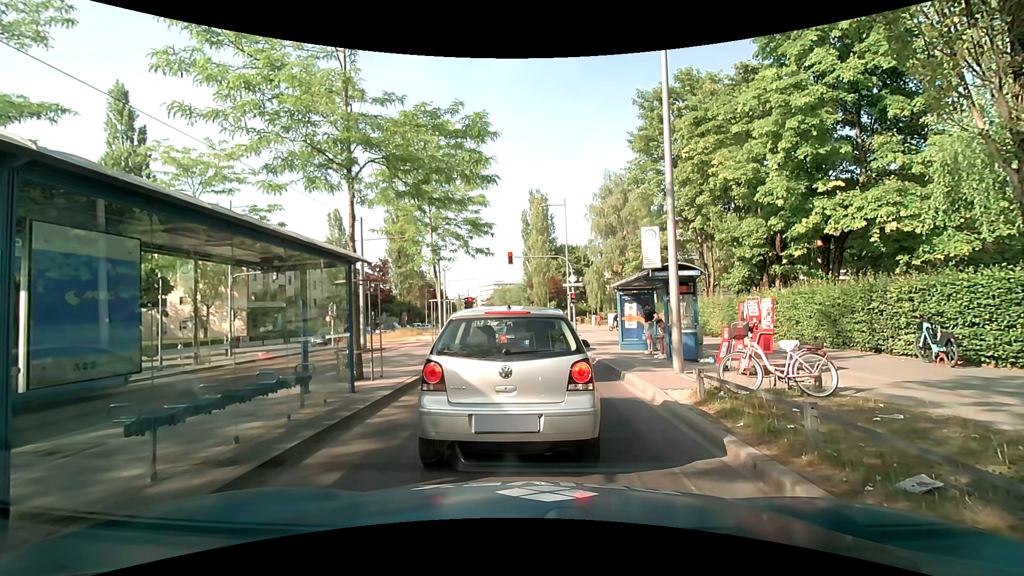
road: secondary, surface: asphalt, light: Day
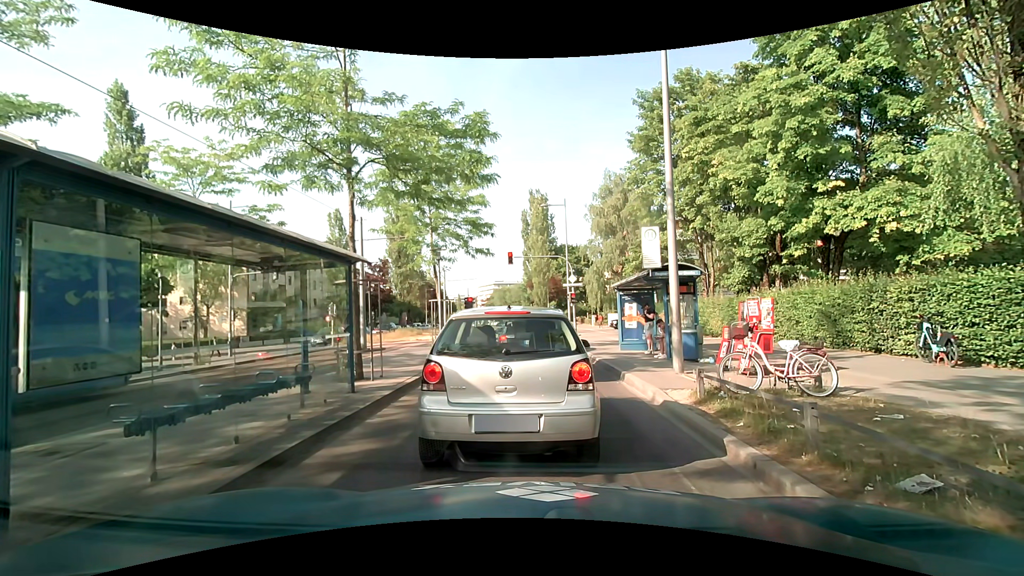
(0.0, 0.0) m; 0°
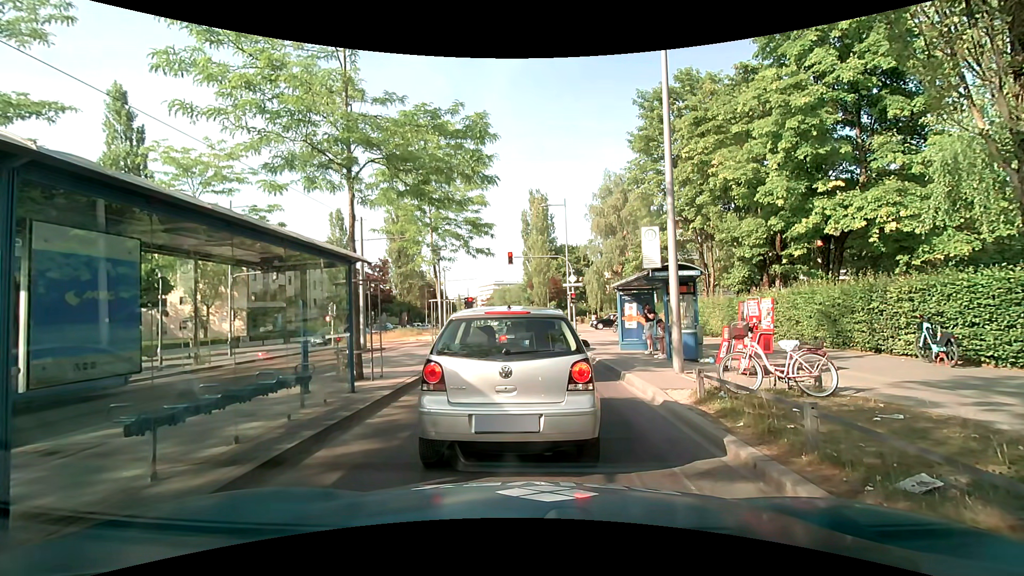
(0.0, 0.0) m; 0°
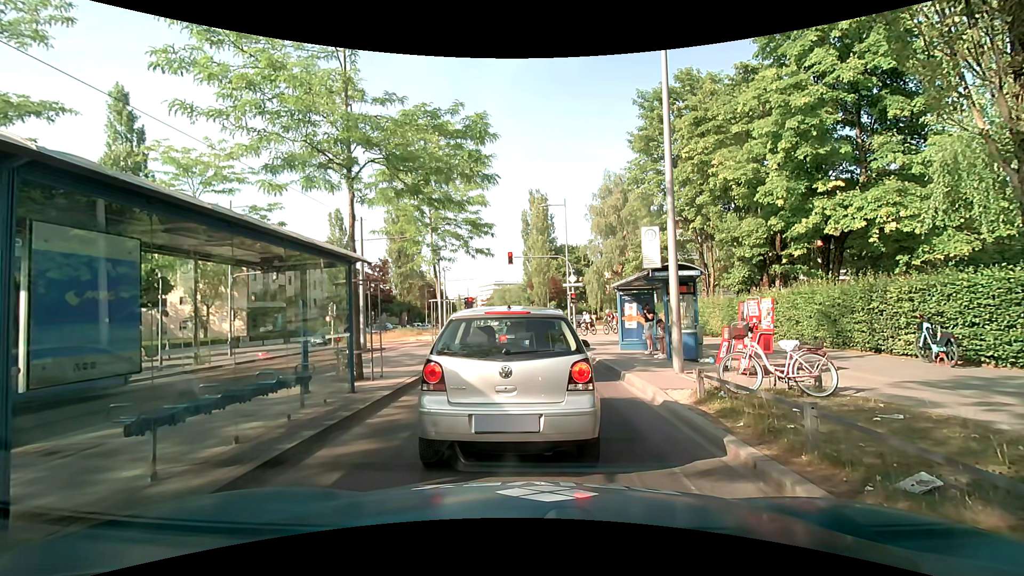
(0.0, 0.0) m; 0°
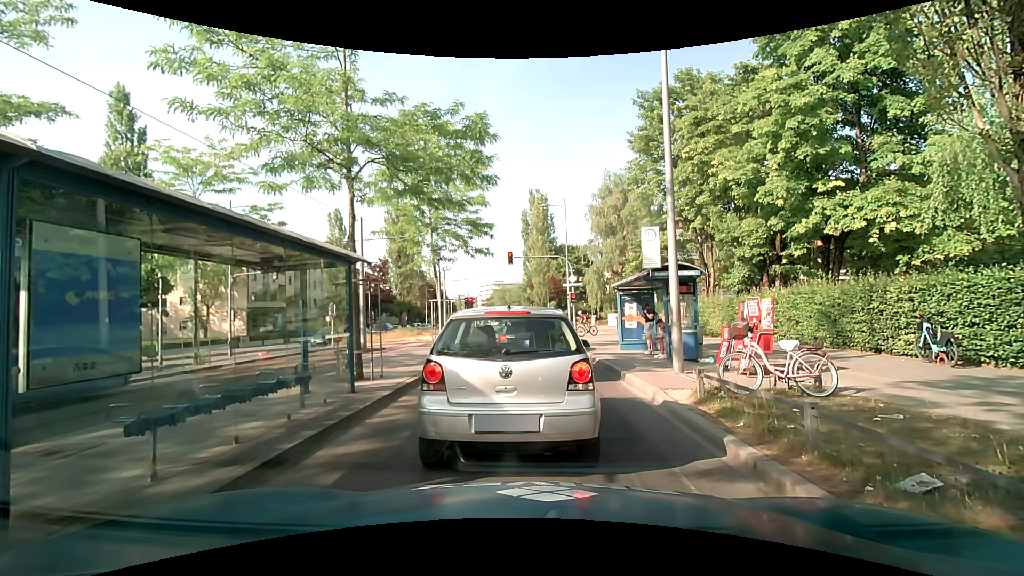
(0.0, 0.0) m; 0°
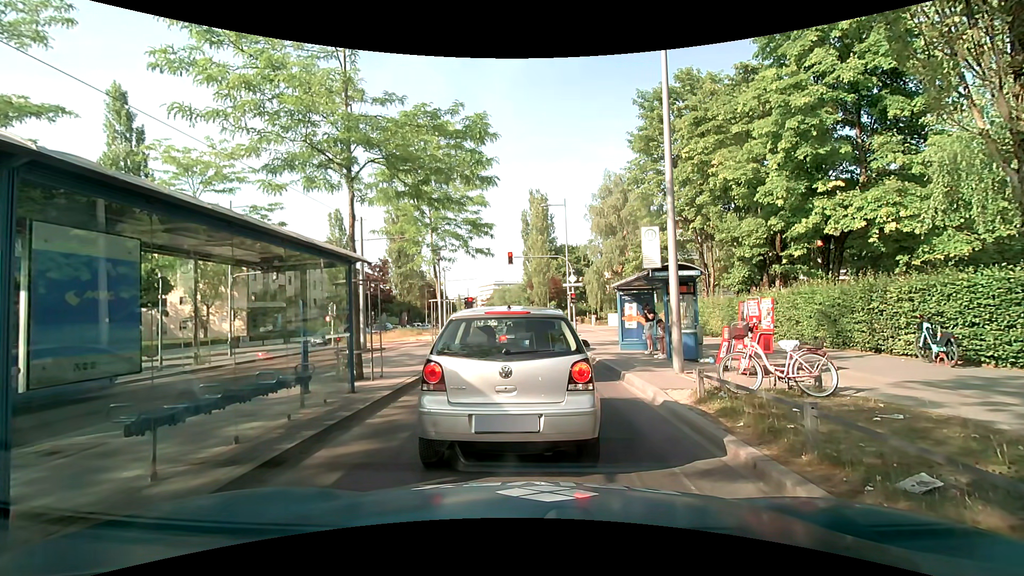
(0.0, 0.0) m; 0°
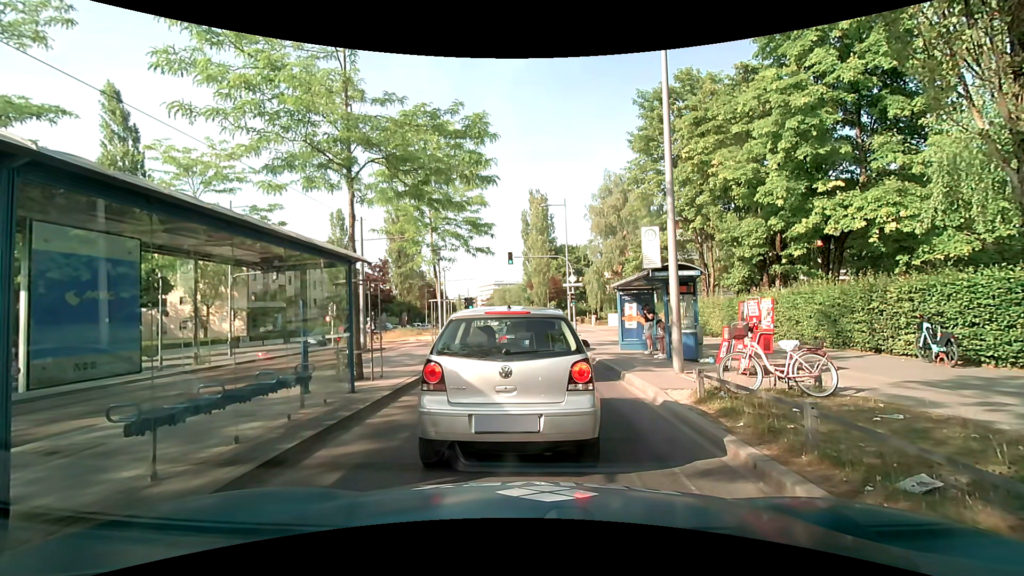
(0.0, 0.0) m; 0°
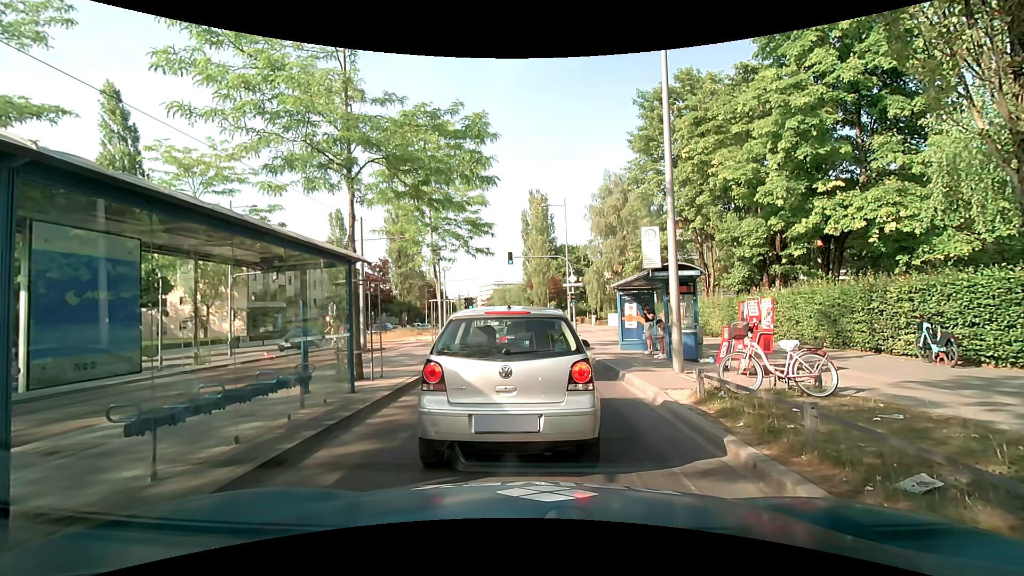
(0.0, 0.0) m; 0°
(0, +10) (0, +20) (-1, +30) (-1, +40) (-1, +50) (-2, +60) (-3, +70) (-4, +80) (-5, +90) (-6, +100) m
